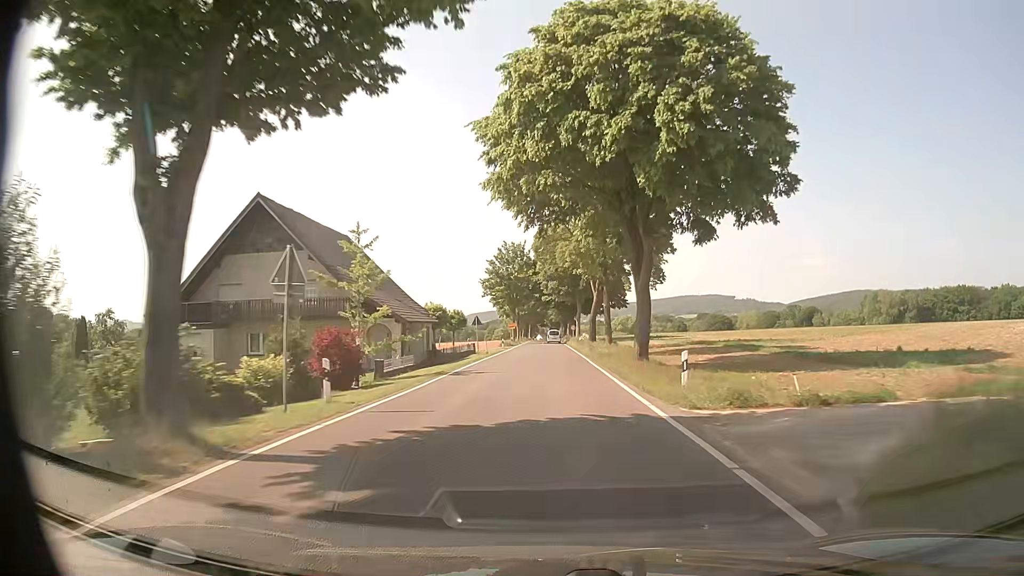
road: tertiary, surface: asphalt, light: Day
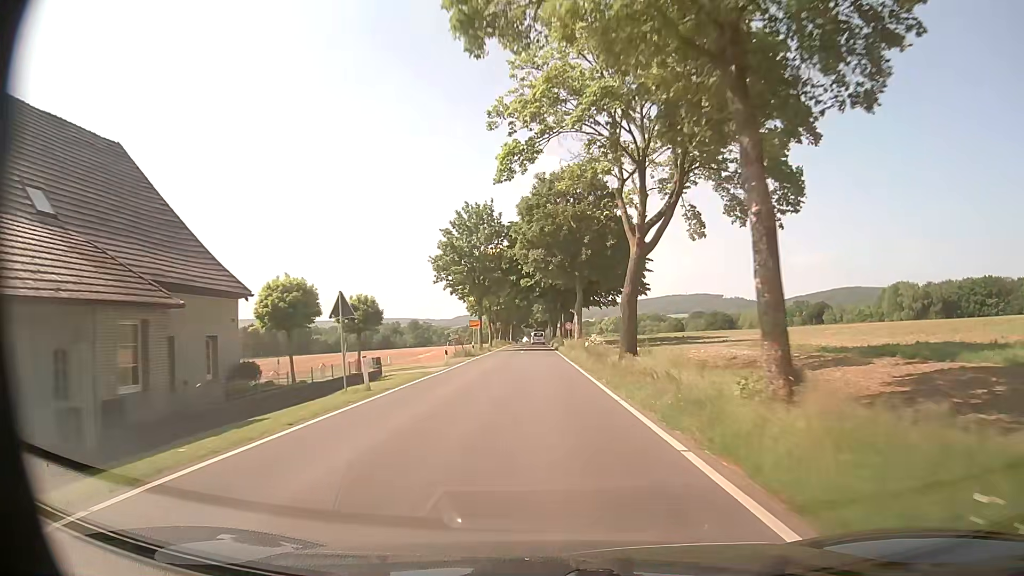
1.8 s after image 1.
(+0.3, +30.0) m; +1°
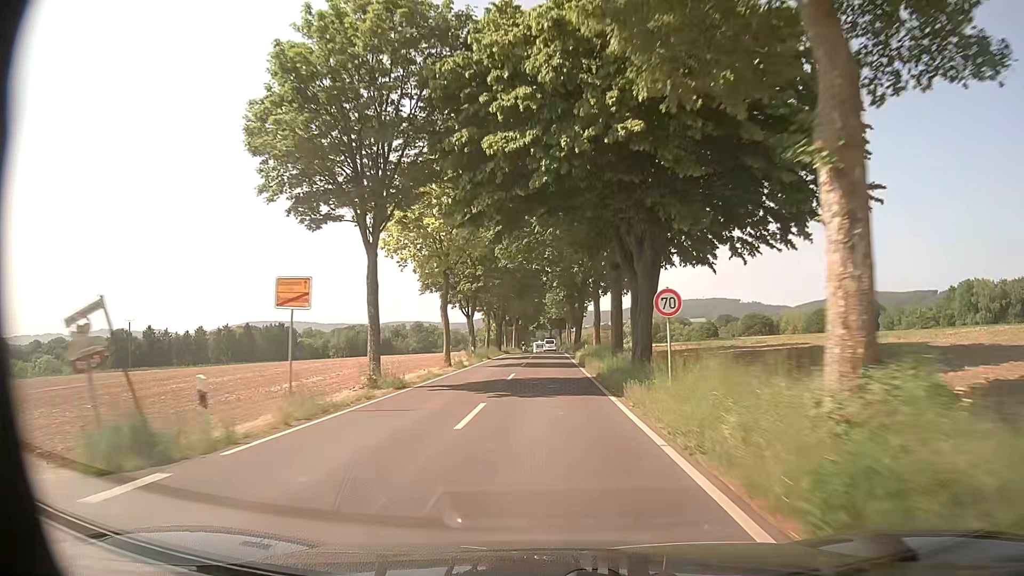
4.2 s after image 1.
(-0.3, +42.9) m; -1°
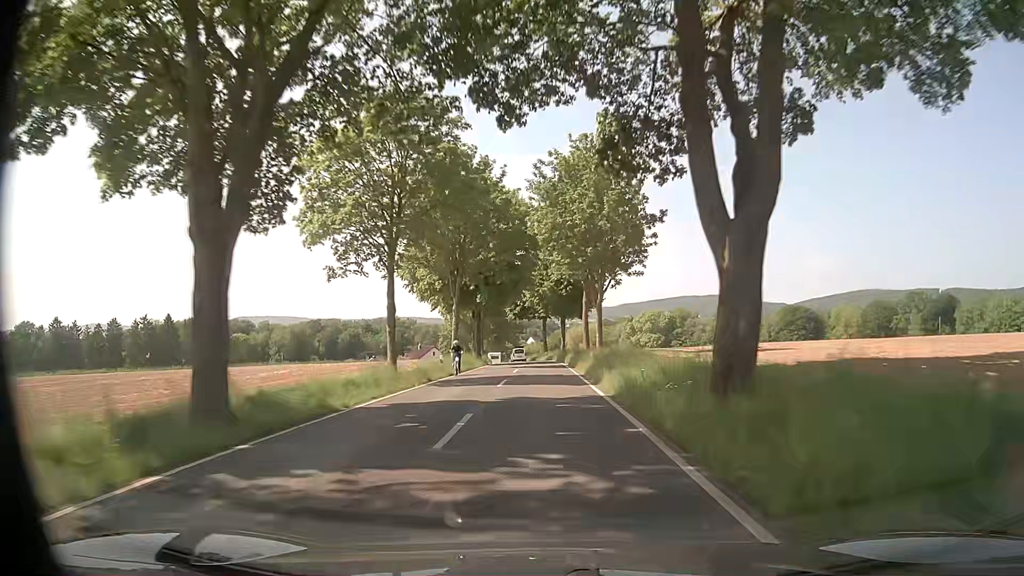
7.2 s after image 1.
(+0.2, +61.9) m; +1°
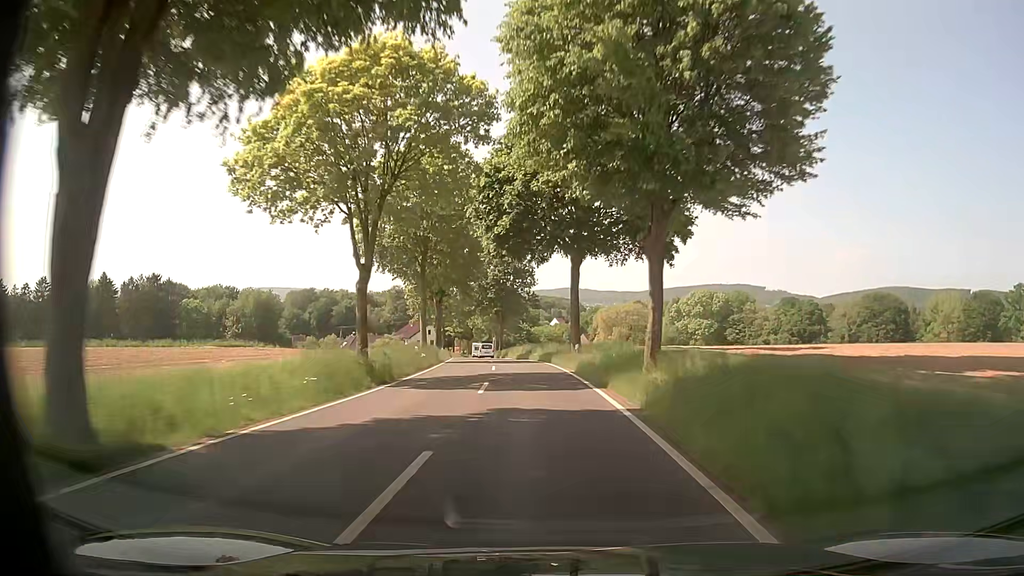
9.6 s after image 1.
(-0.4, +52.5) m; -2°
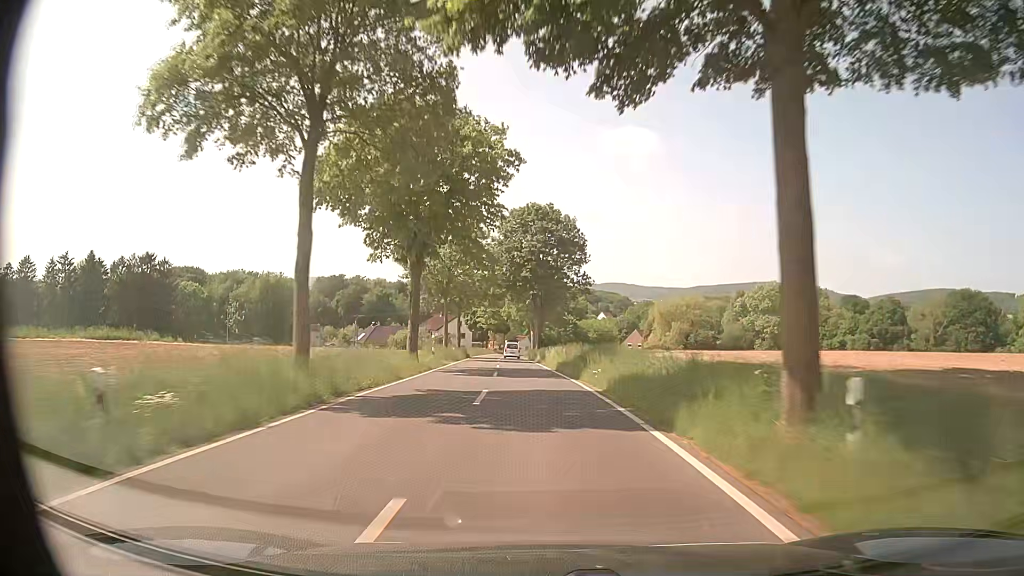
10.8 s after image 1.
(-1.0, +26.3) m; -4°
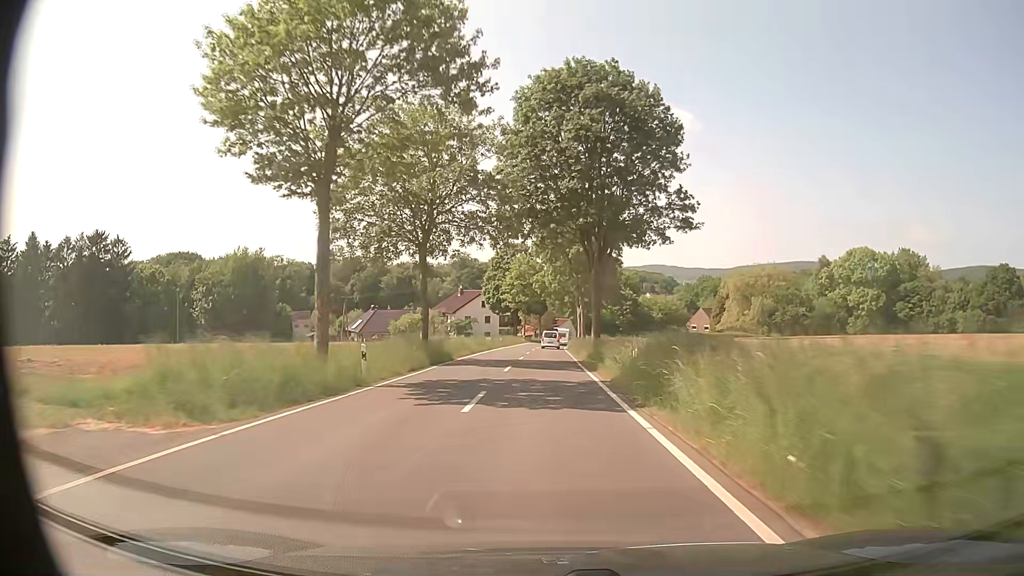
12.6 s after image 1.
(-1.2, +37.9) m; -3°
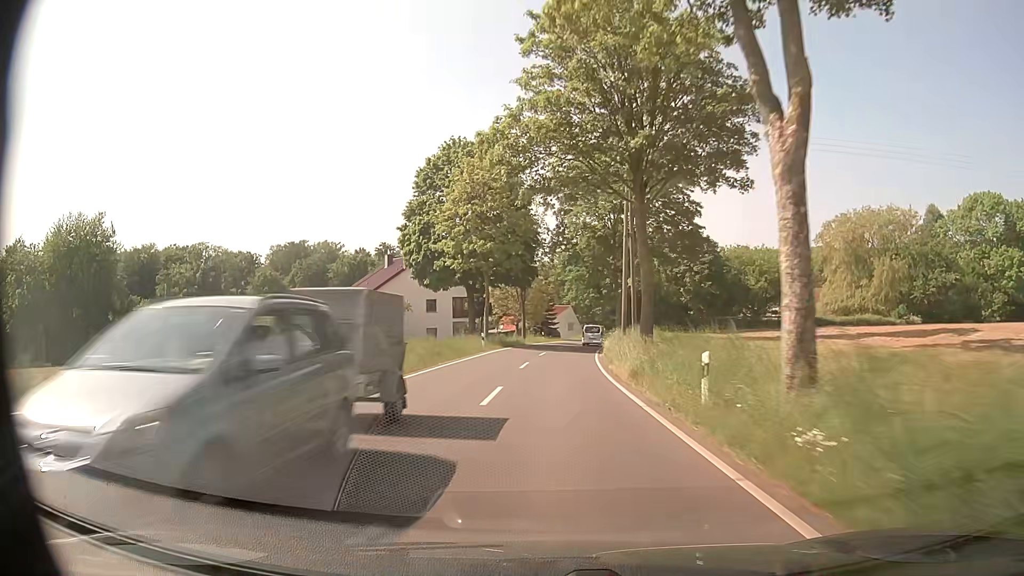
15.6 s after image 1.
(+0.1, +58.5) m; +1°
(0, +10) (0, +20) (+1, +30) (+1, +40) (+3, +50) (+4, +60) (+6, +70) (+8, +79) (+11, +89) (+14, +98) m
